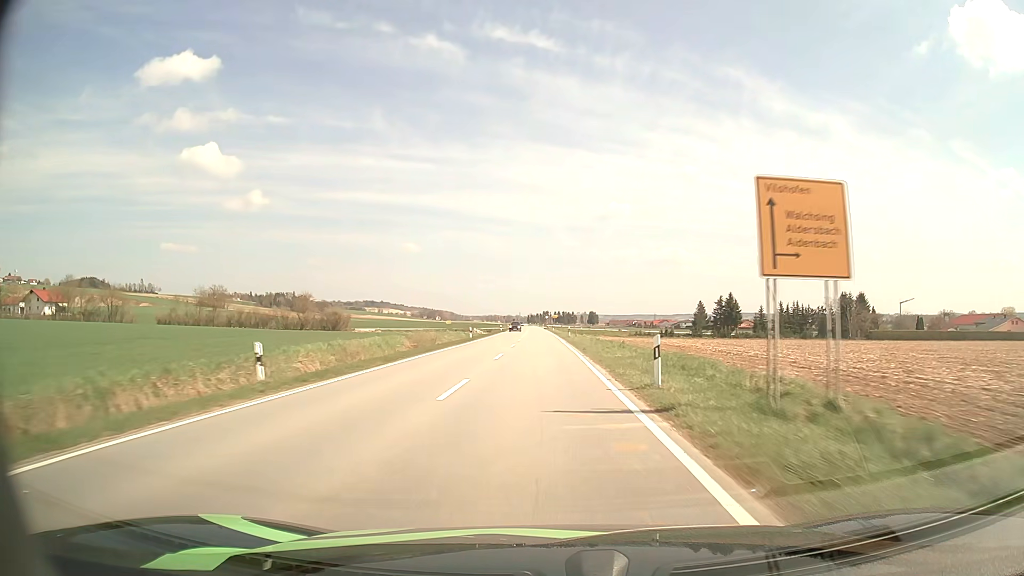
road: tertiary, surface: asphalt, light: Day
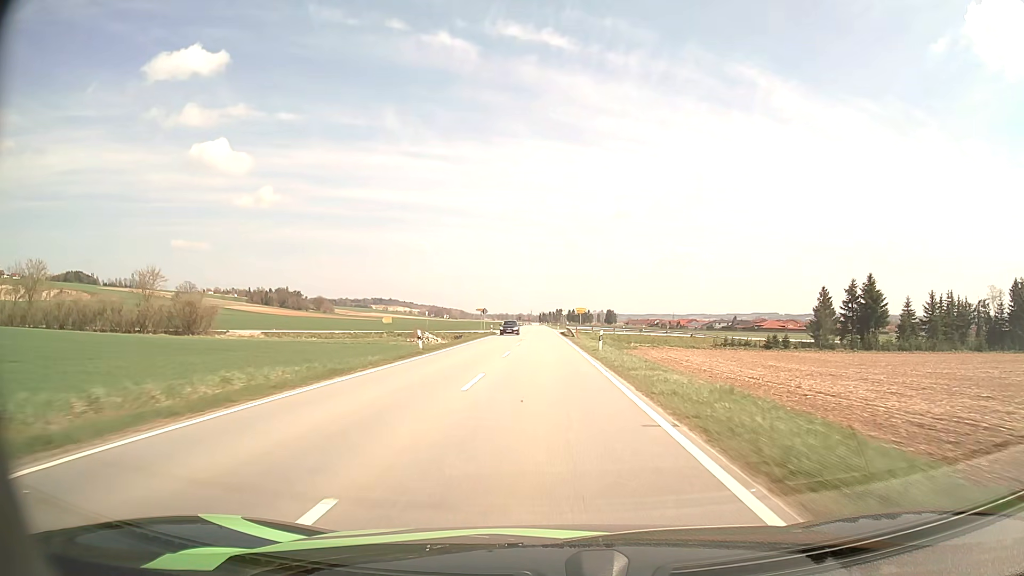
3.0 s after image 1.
(-0.9, +73.5) m; -1°
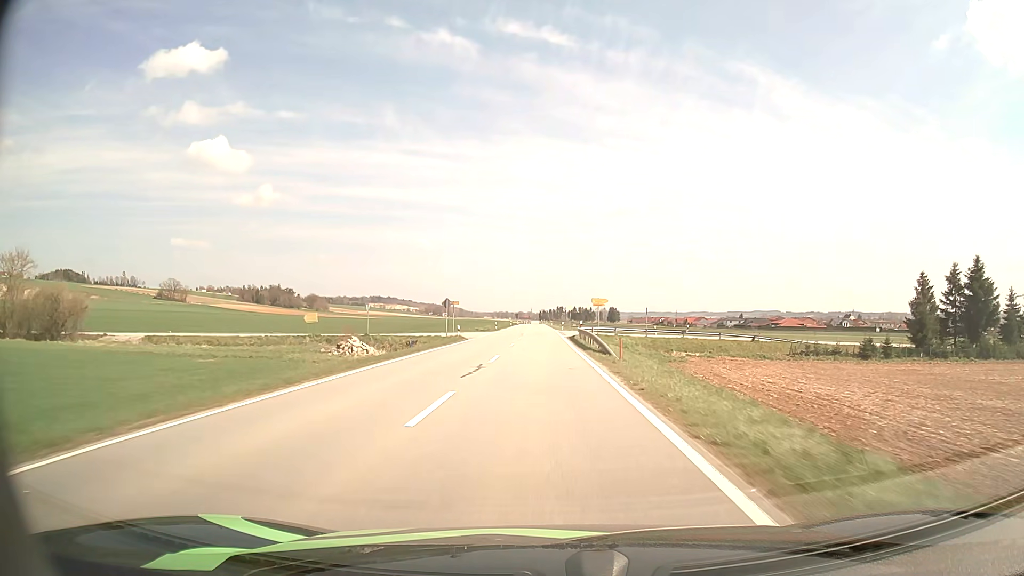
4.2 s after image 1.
(0.0, +29.8) m; 0°
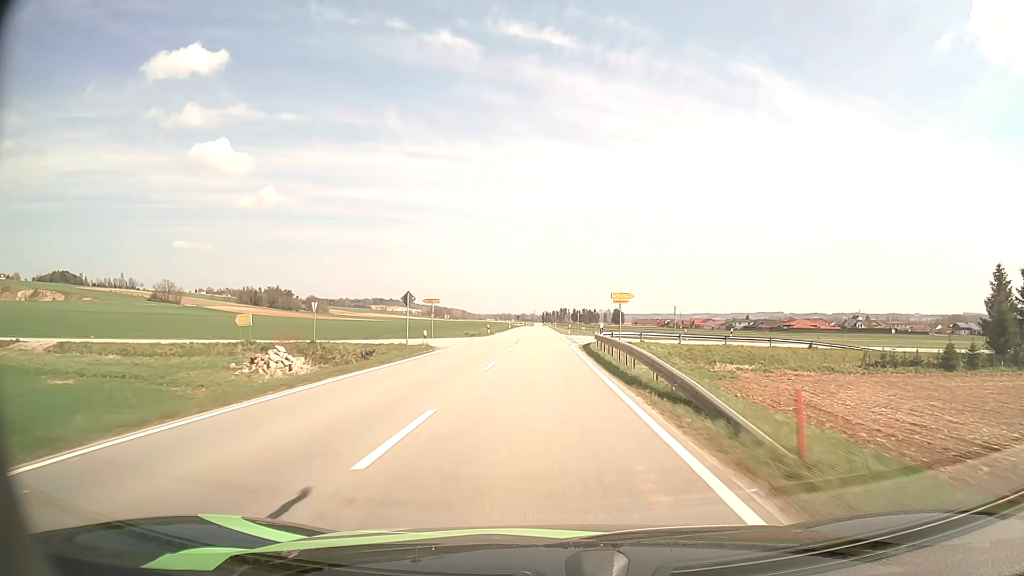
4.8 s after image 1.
(0.0, +14.8) m; 0°
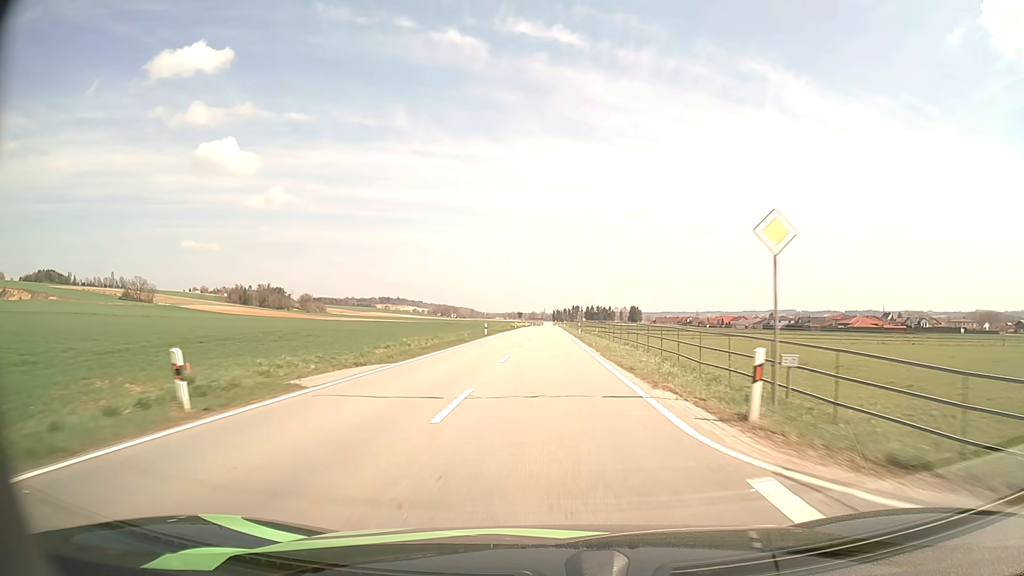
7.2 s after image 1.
(-0.5, +59.6) m; -1°
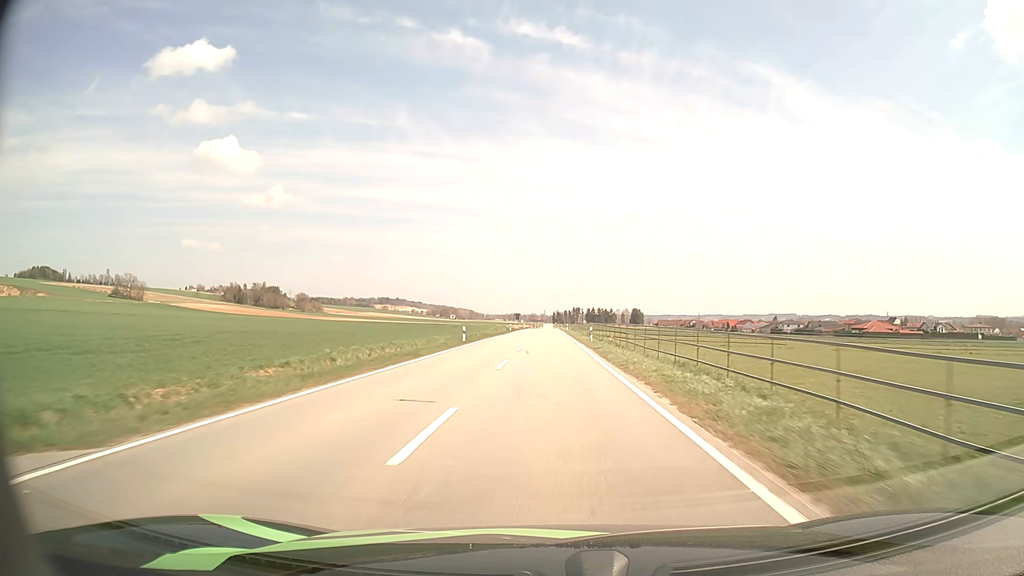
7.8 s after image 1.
(0.0, +14.9) m; 0°
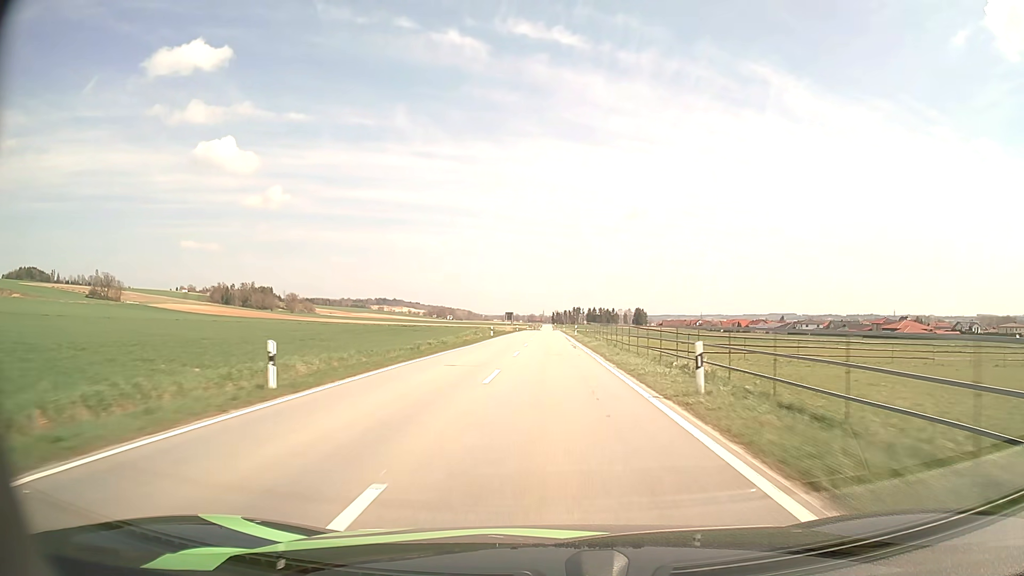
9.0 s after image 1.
(0.0, +29.7) m; 0°
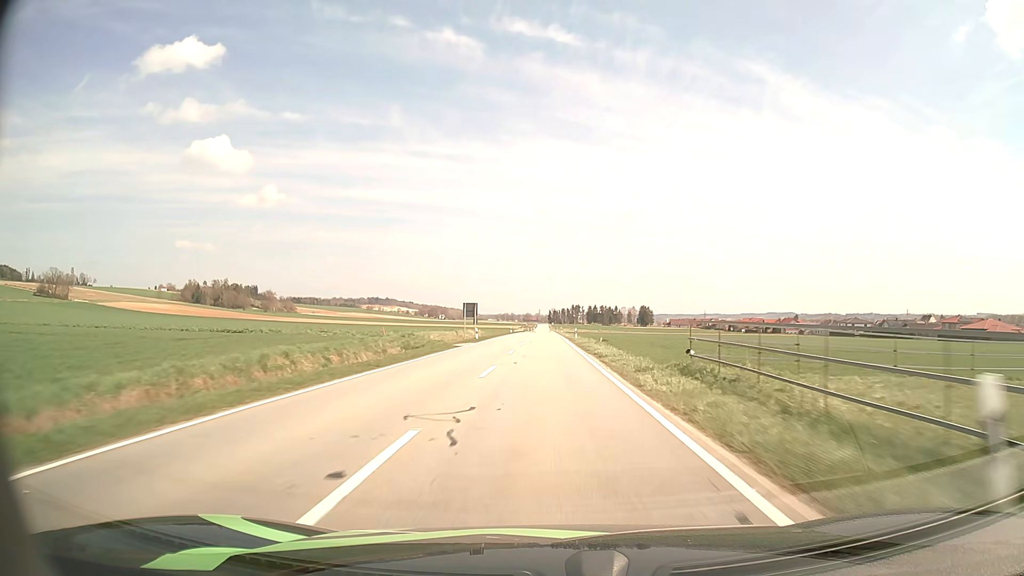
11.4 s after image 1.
(+0.2, +59.8) m; 0°
(0, +10) (0, +20) (0, +30) (0, +40) (0, +50) (0, +60) (0, +70) (0, +80) (0, +90) (0, +100) m
